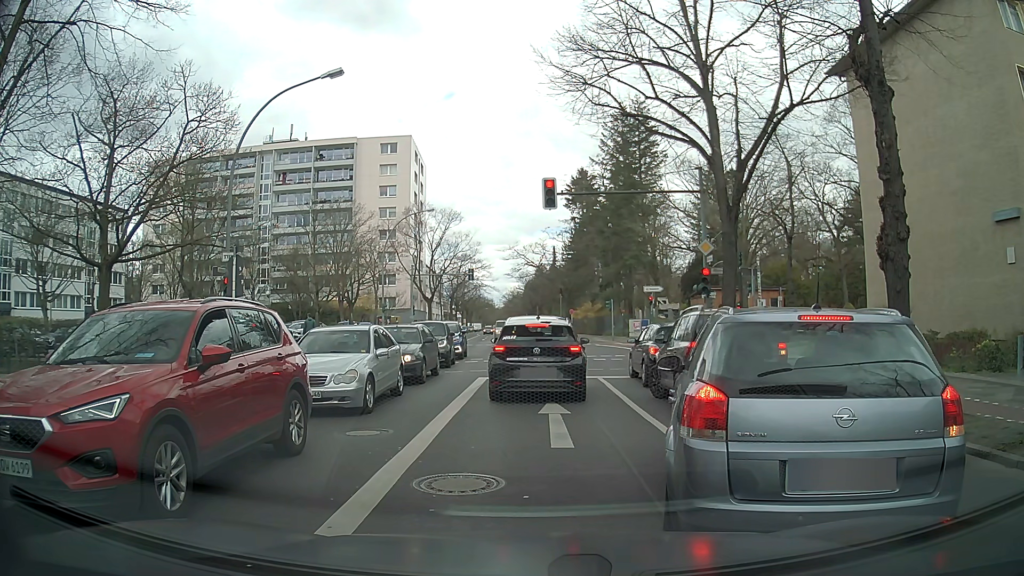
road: secondary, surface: asphalt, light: Day
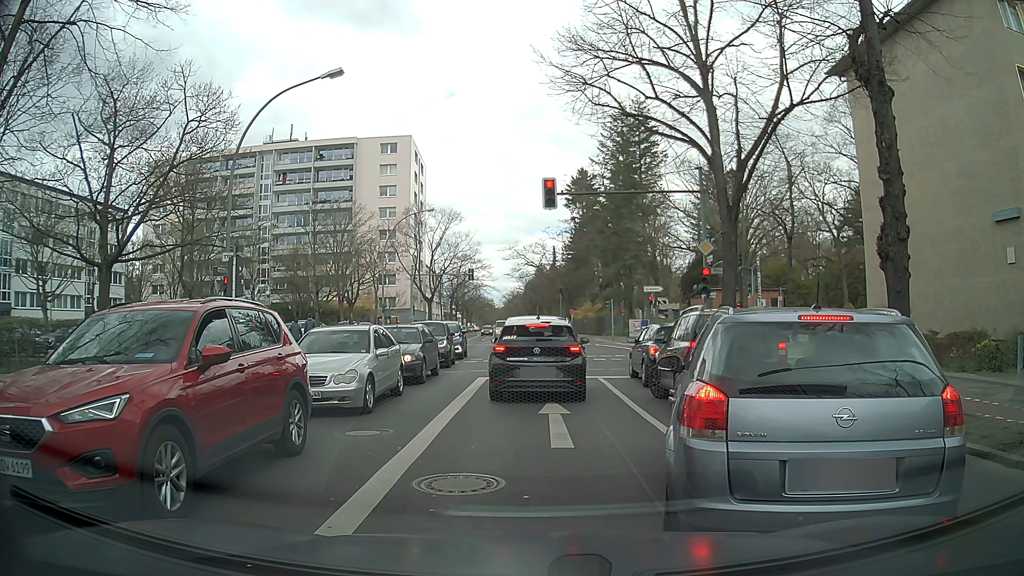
(0.0, 0.0) m; 0°
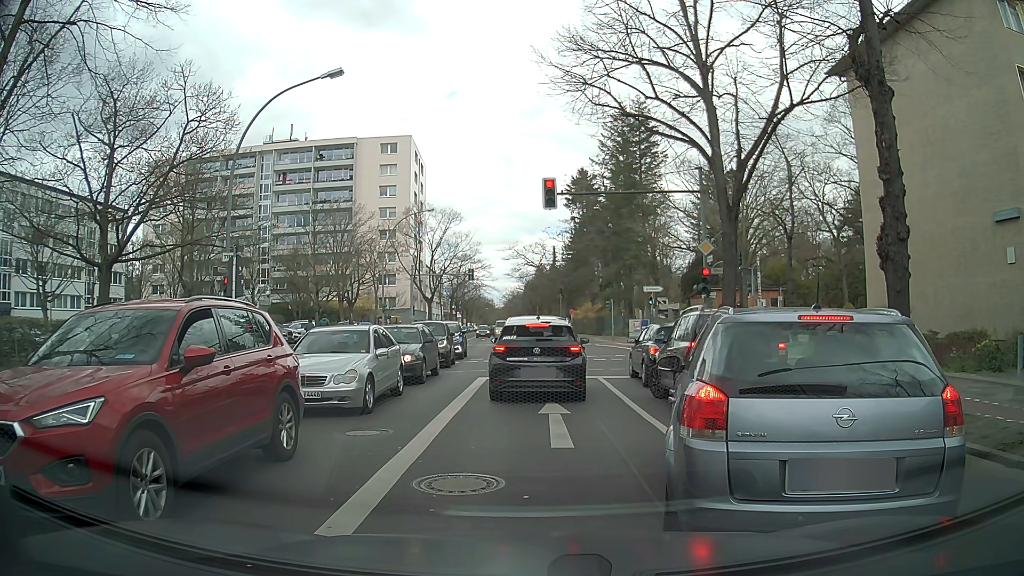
(0.0, 0.0) m; 0°
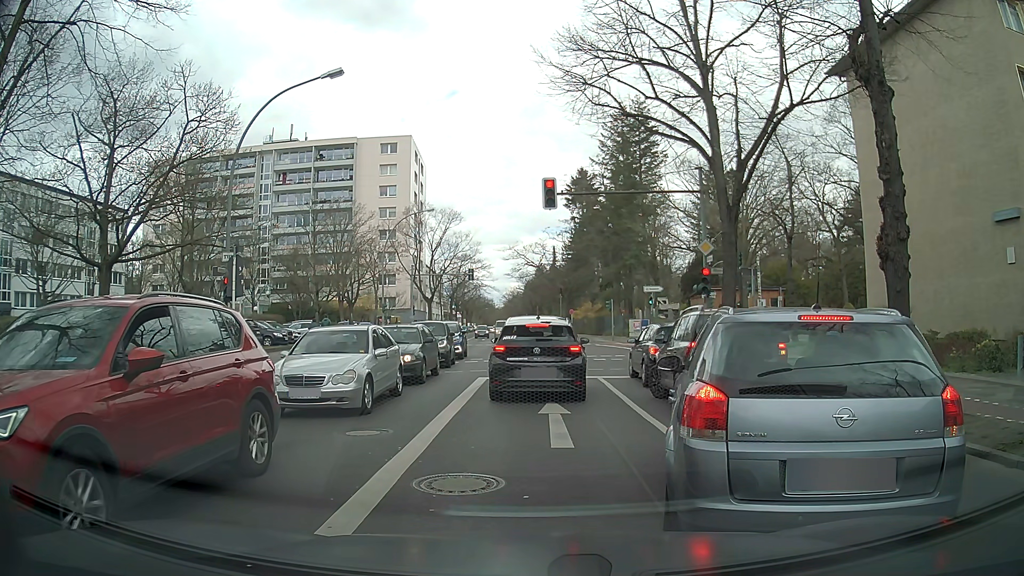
(0.0, 0.0) m; 0°
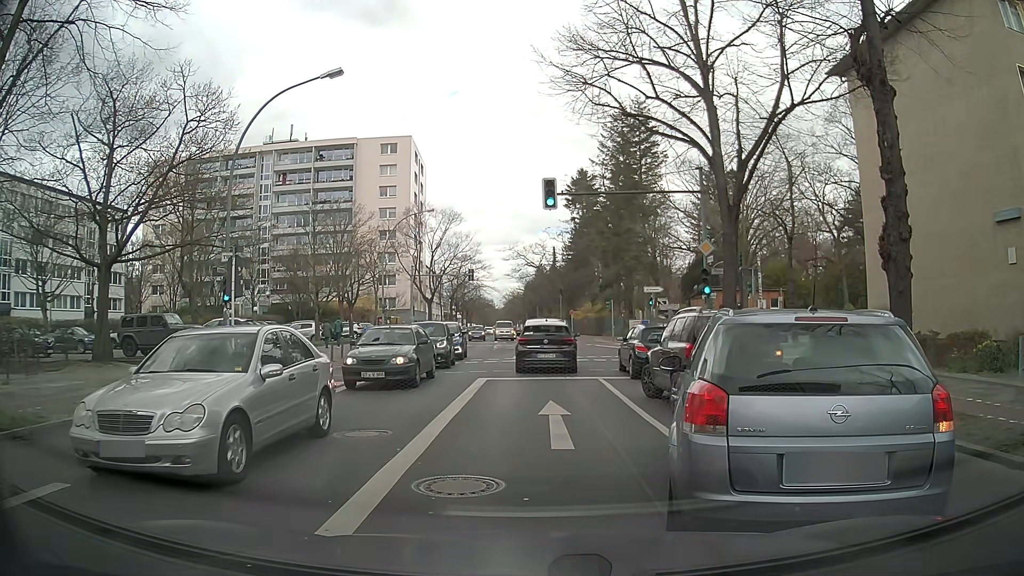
(0.0, 0.0) m; 0°
